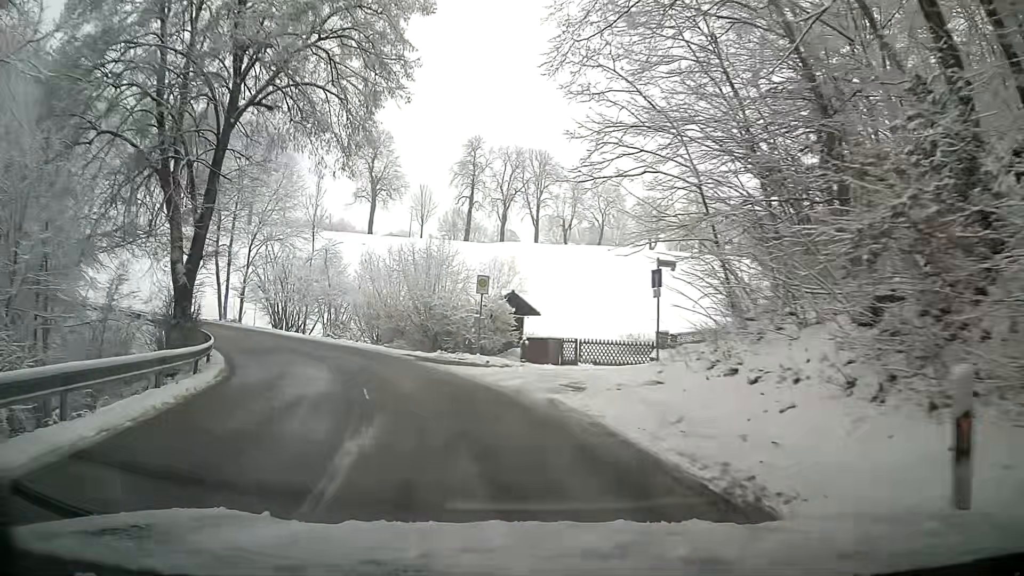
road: tertiary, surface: asphalt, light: Day
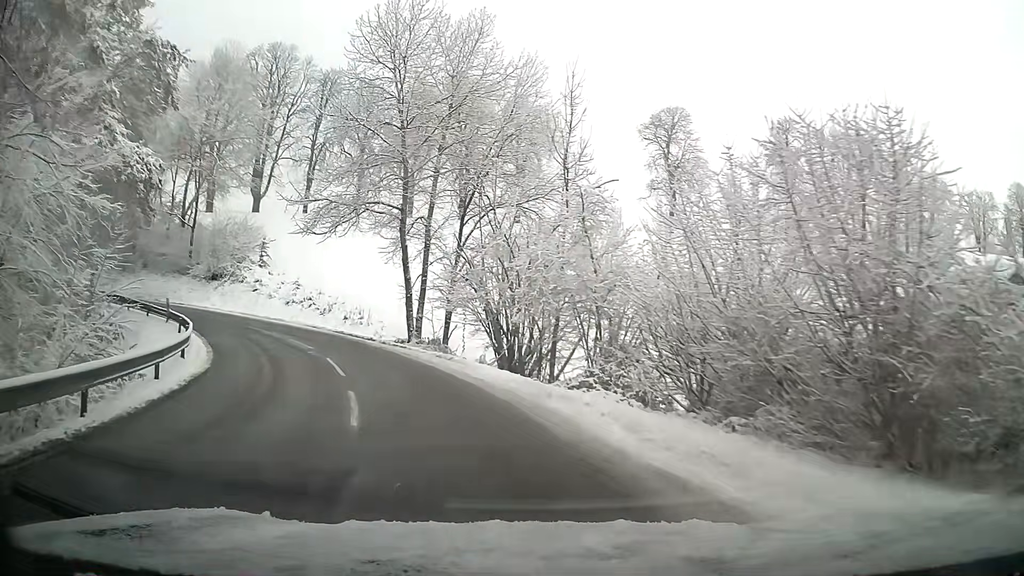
(-4.3, +20.8) m; -25°
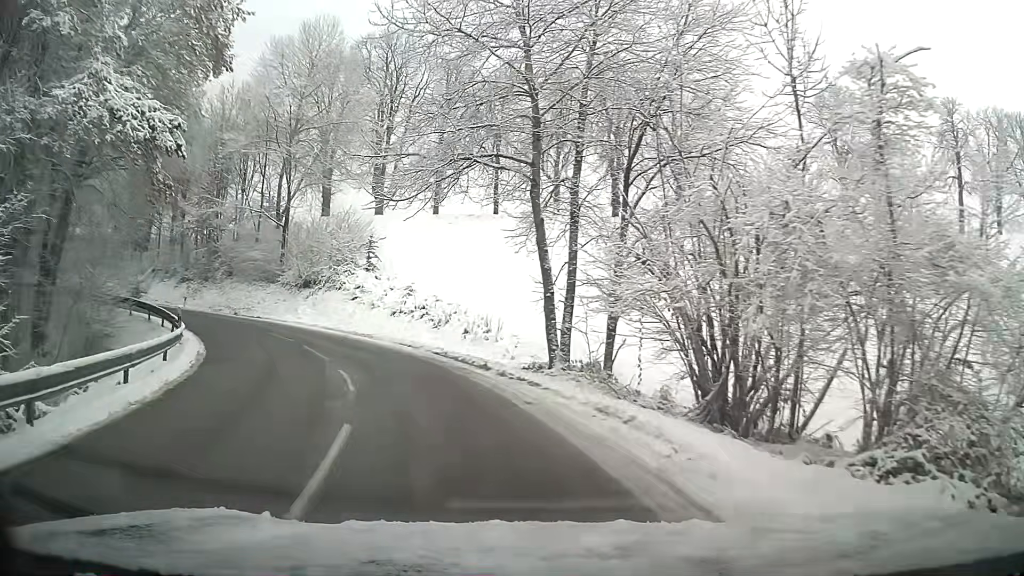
(-1.3, +10.5) m; -14°
